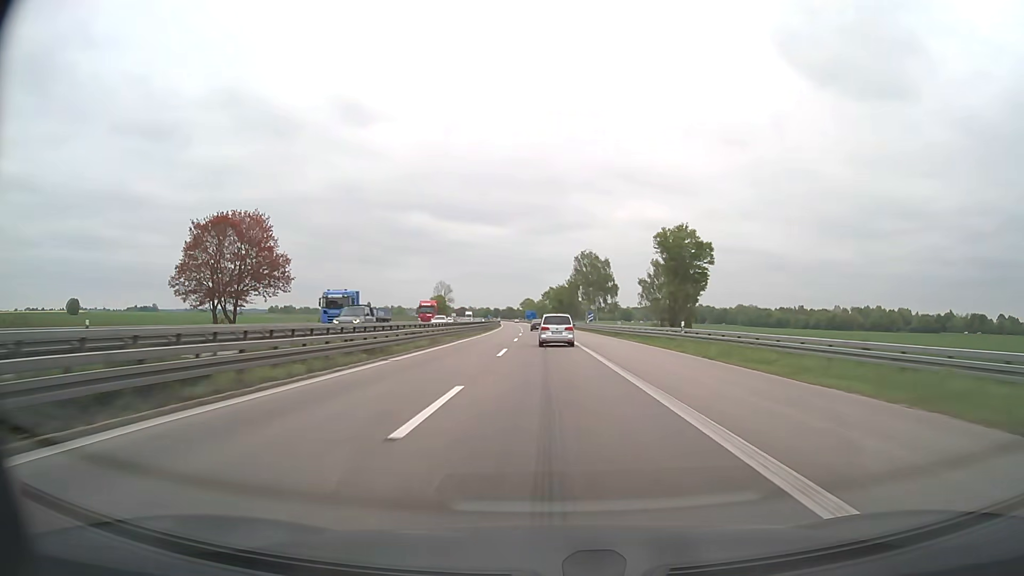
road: motorway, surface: asphalt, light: Day
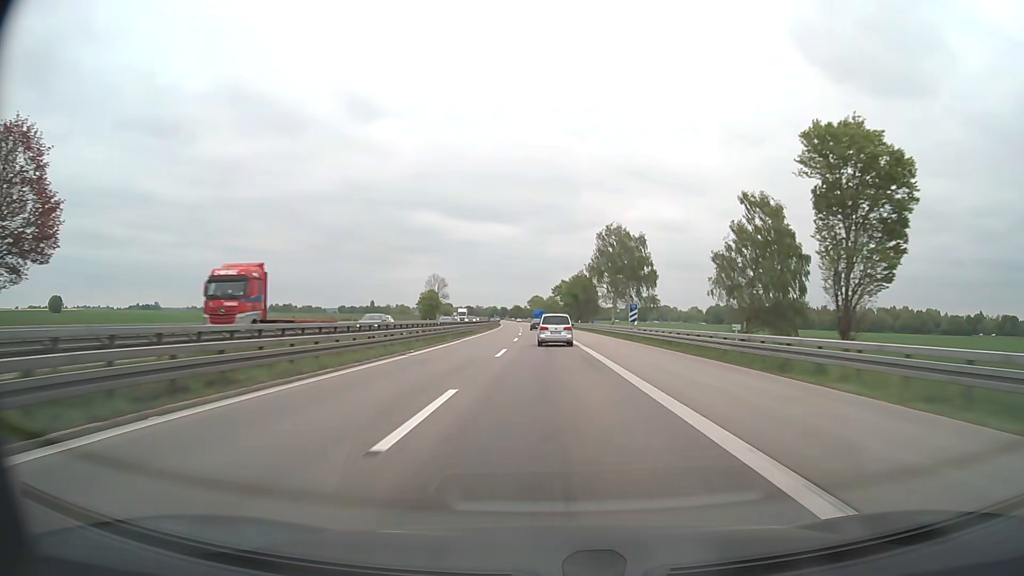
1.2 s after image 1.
(-0.3, +37.2) m; -1°
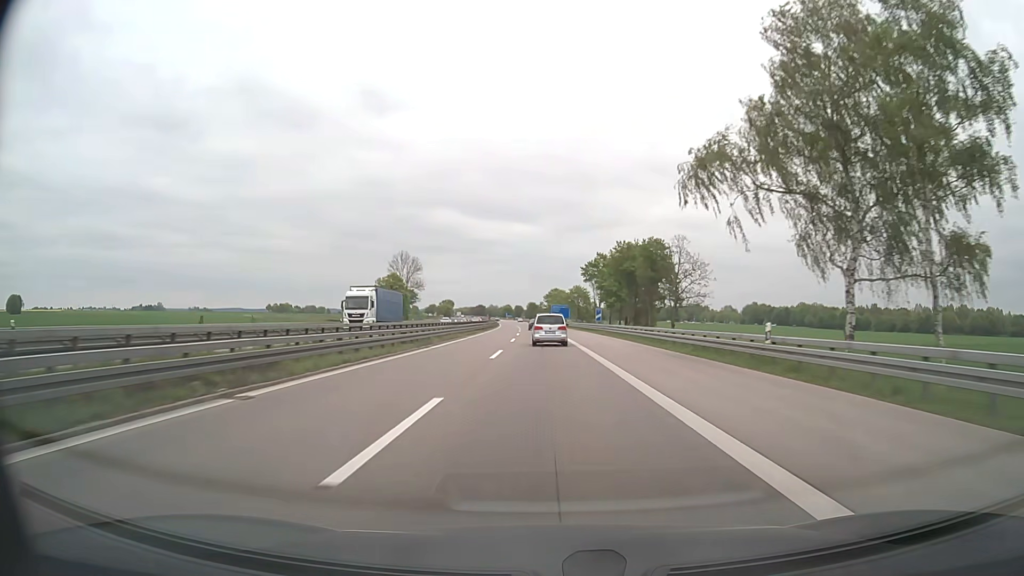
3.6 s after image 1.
(-1.1, +73.8) m; -2°
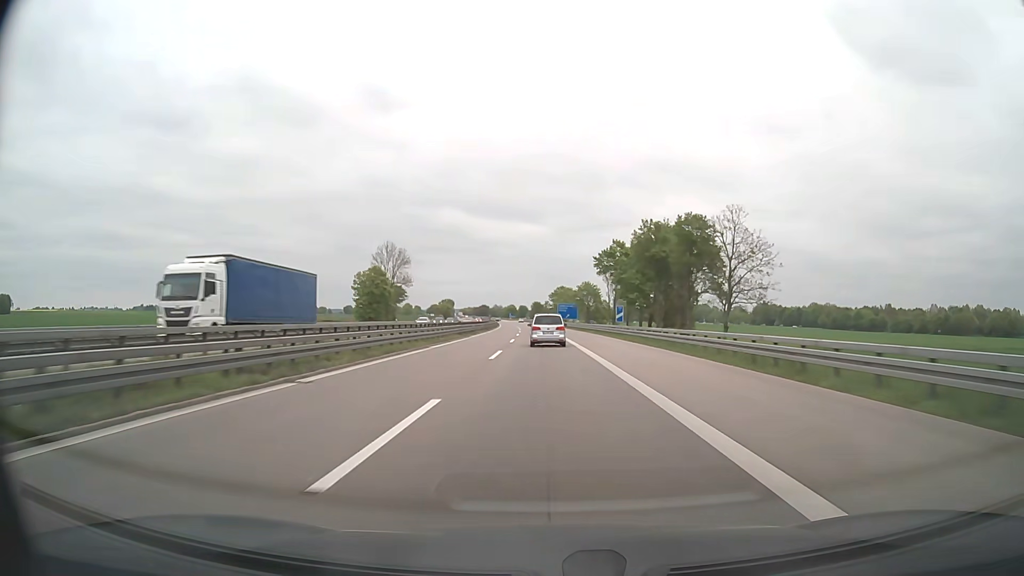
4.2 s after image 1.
(-0.1, +18.3) m; 0°
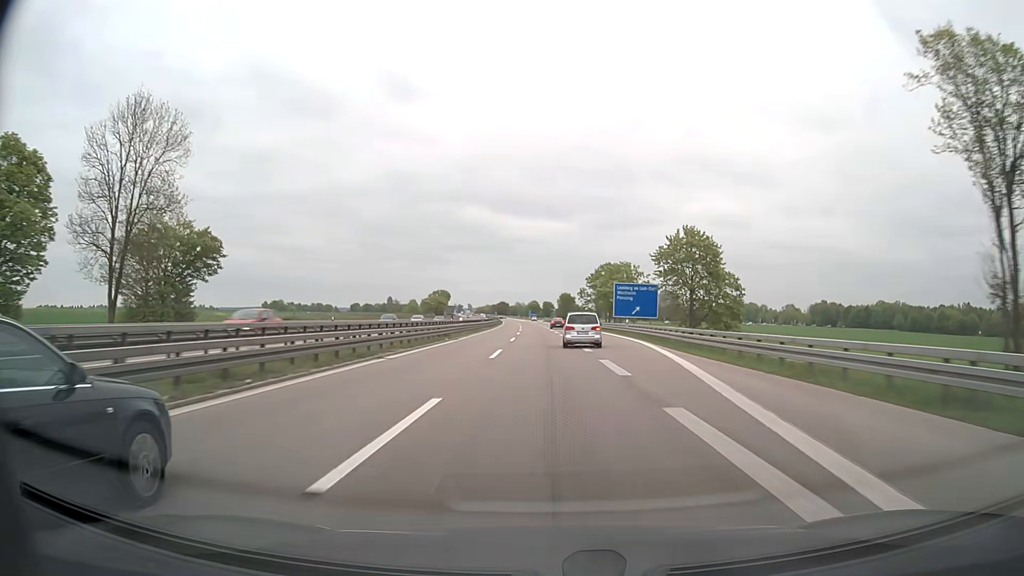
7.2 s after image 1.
(-1.9, +90.4) m; -3°
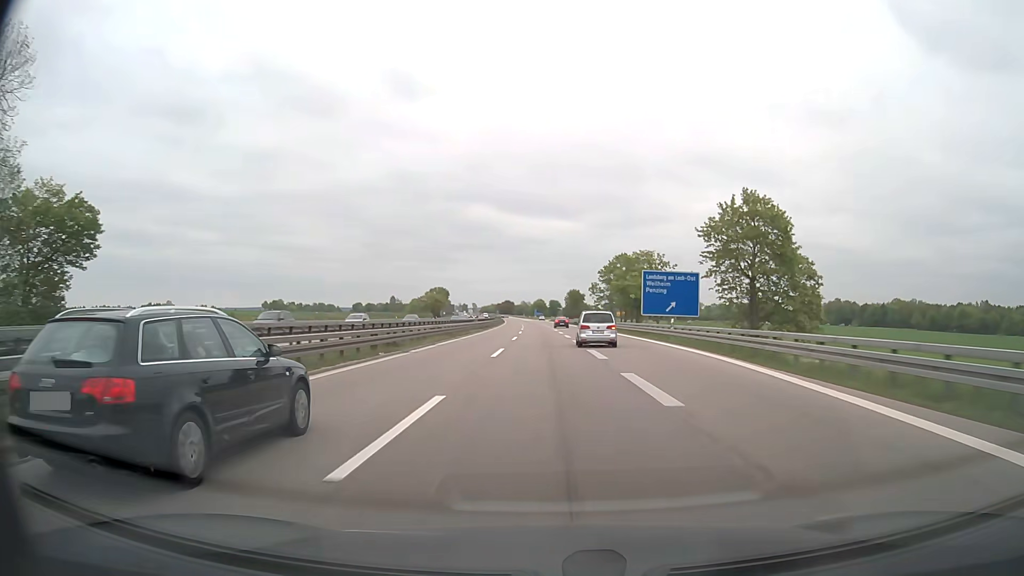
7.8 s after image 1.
(0.0, +17.7) m; 0°
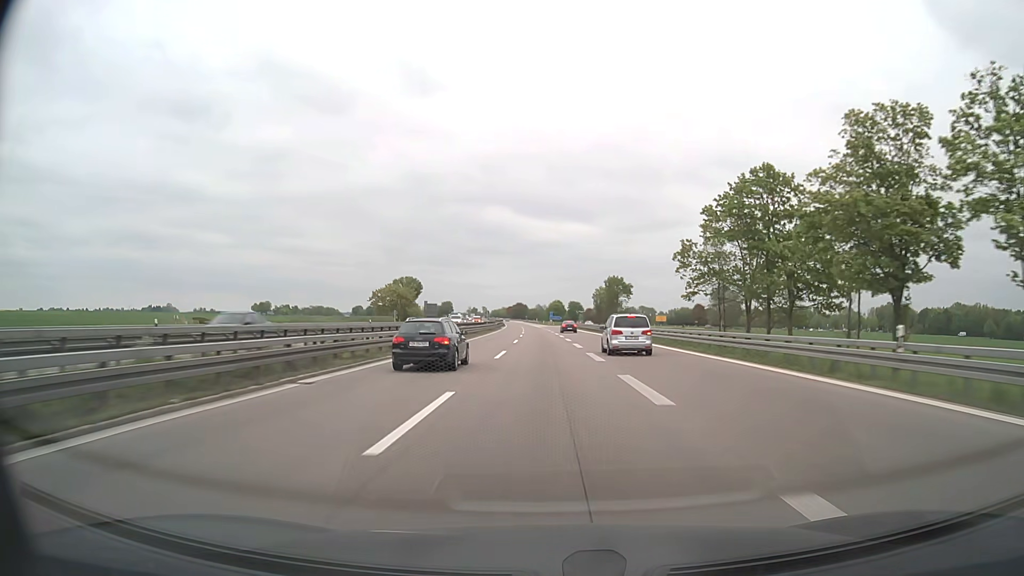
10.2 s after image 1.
(-0.9, +71.4) m; -1°
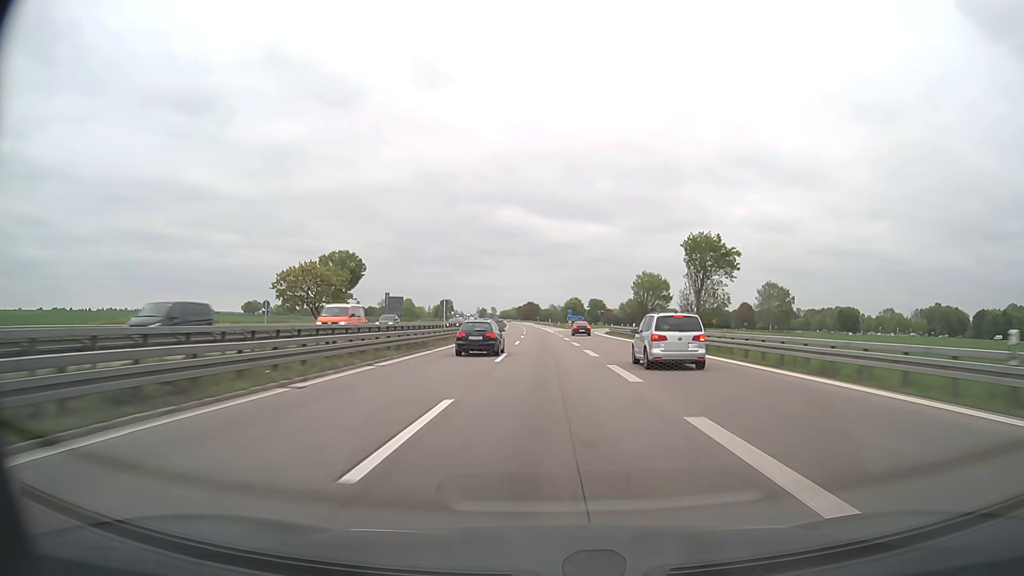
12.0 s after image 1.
(-0.5, +55.7) m; -1°
(0, +10) (0, +20) (0, +30) (0, +40) (0, +50) (0, +60) (-1, +70) (-1, +80) (-1, +90) (-1, +100) m
